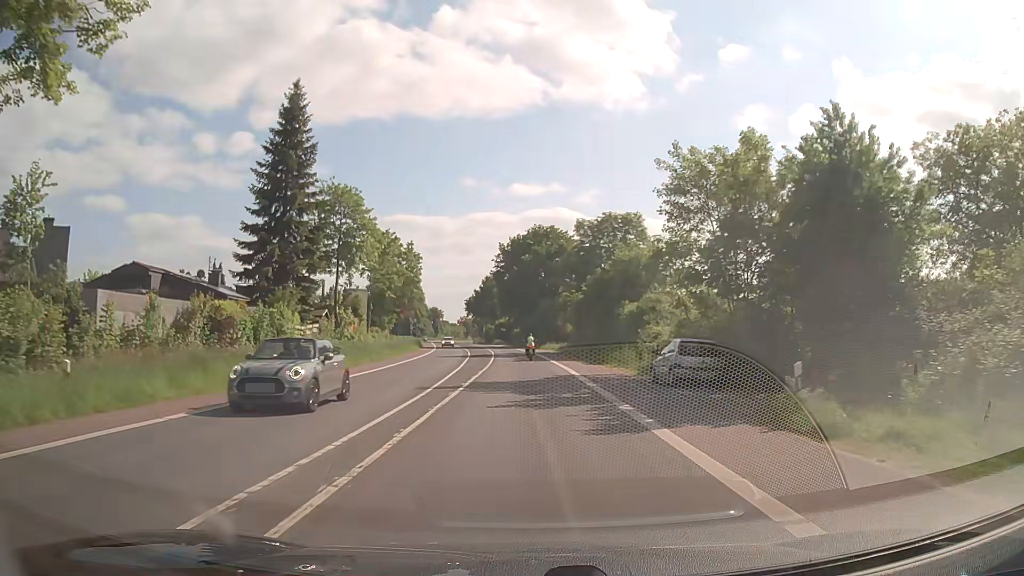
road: secondary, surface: asphalt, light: Day
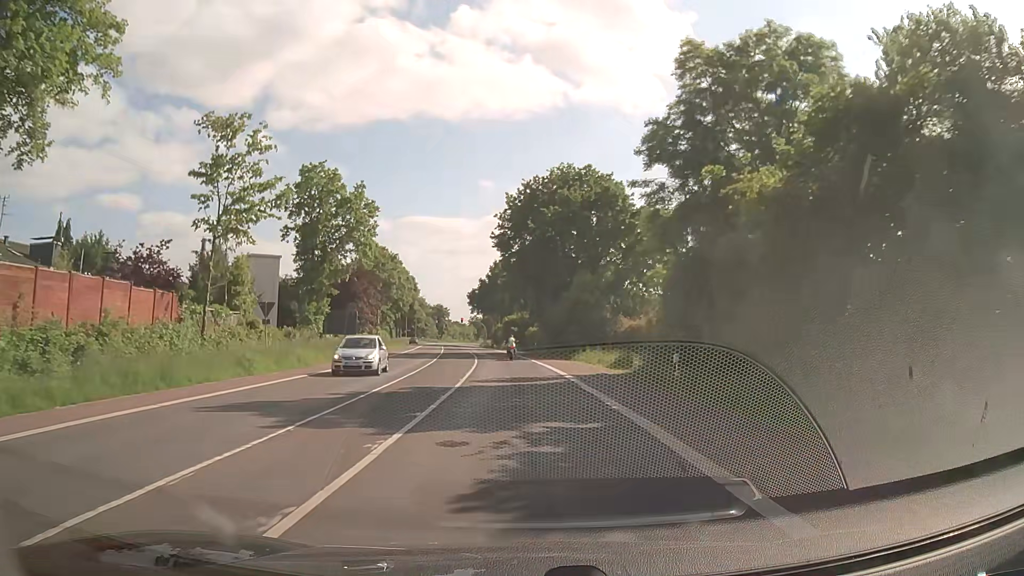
(-0.3, +38.3) m; -1°
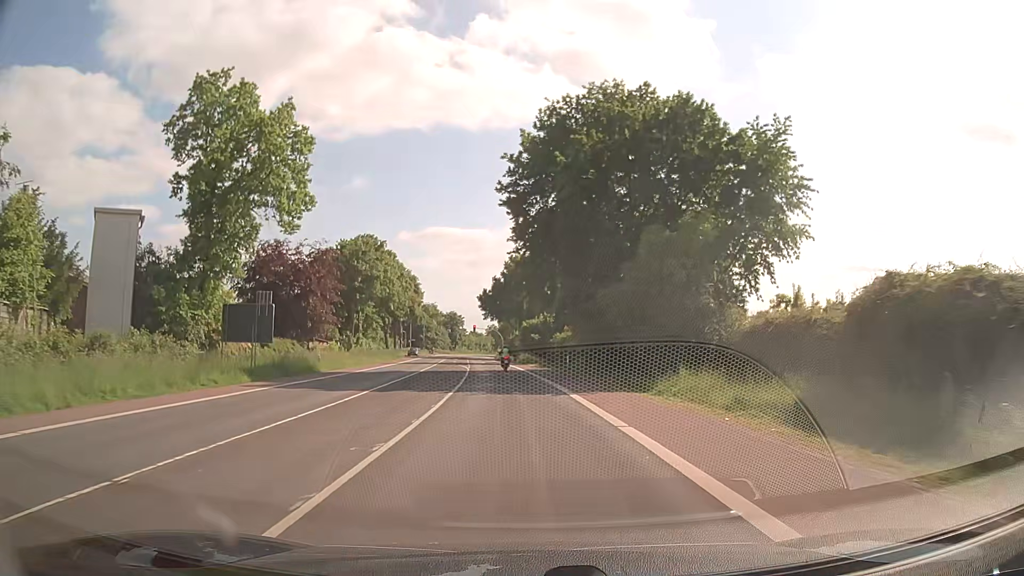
(-0.4, +24.2) m; -2°
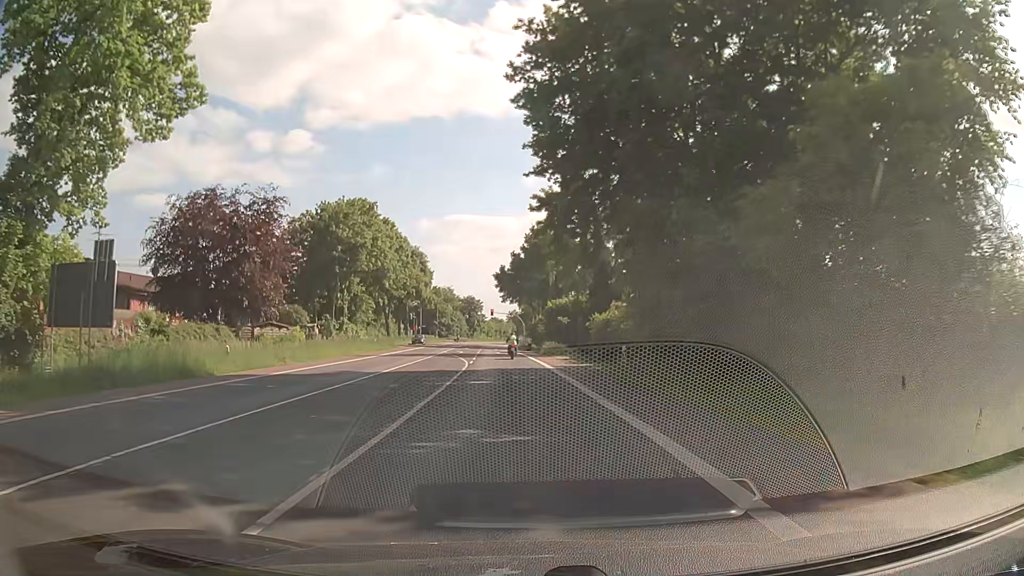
(-0.3, +16.6) m; -2°
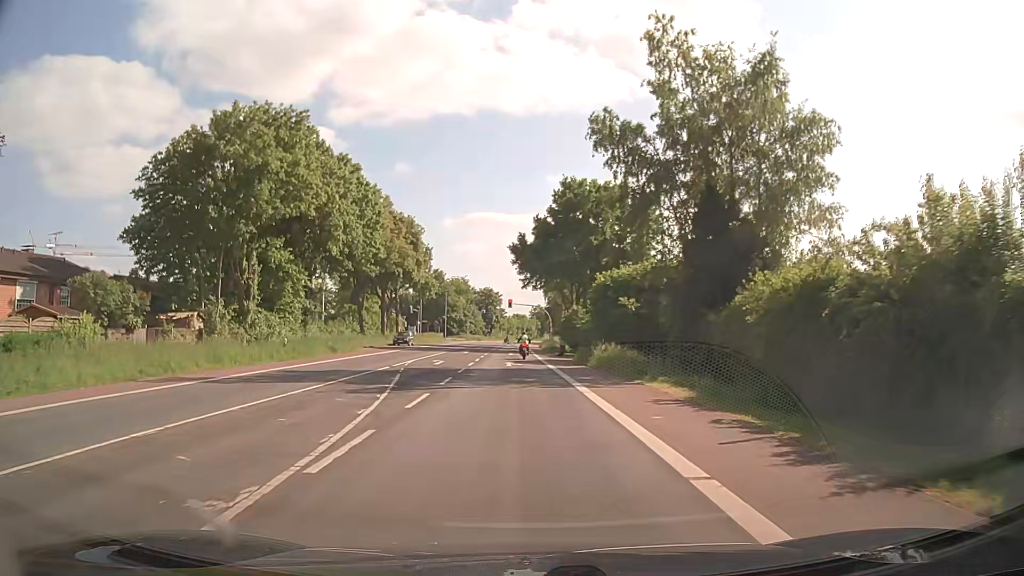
(-0.5, +28.3) m; -2°
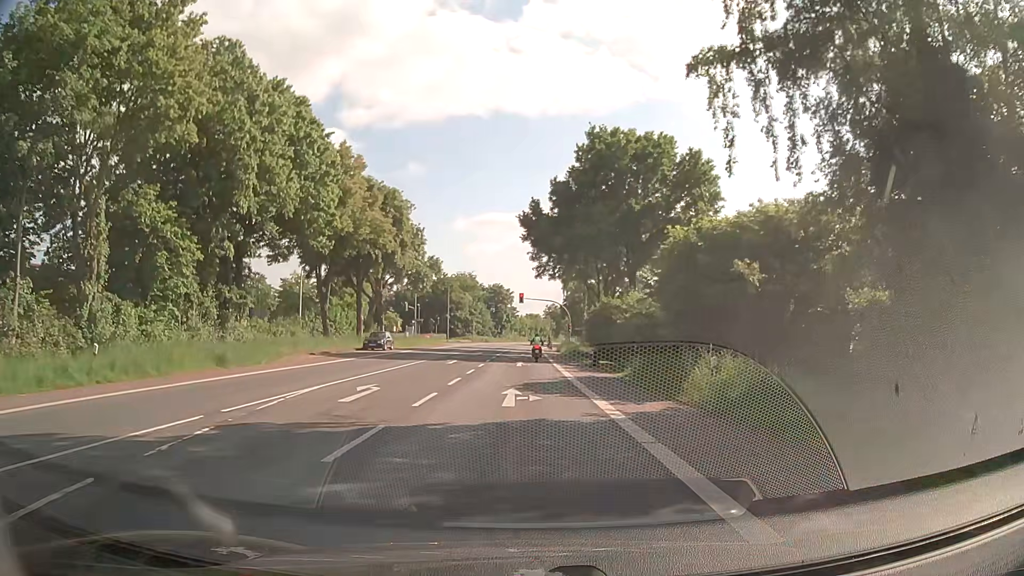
(-0.2, +17.3) m; -1°
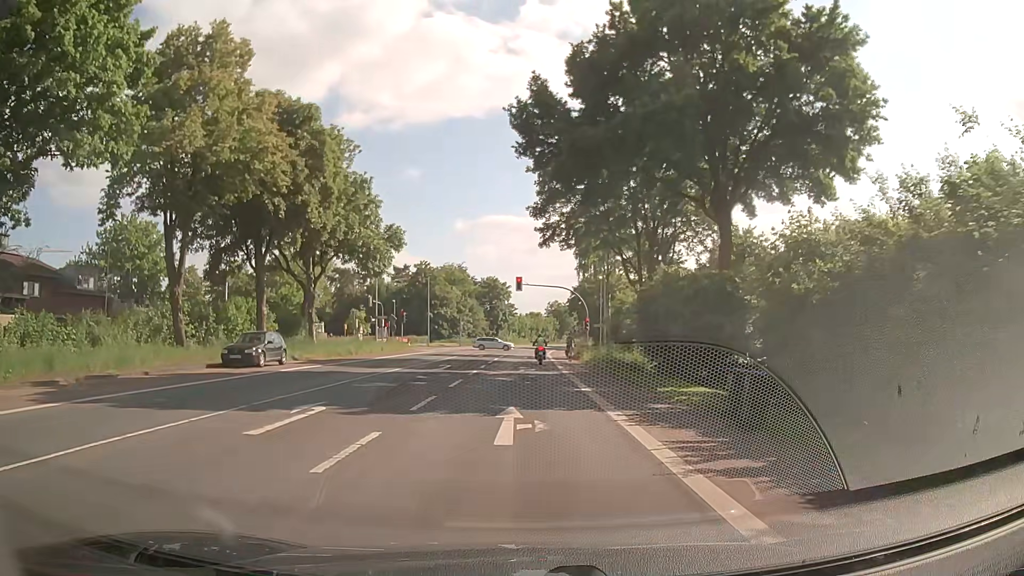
(-0.1, +24.4) m; 0°
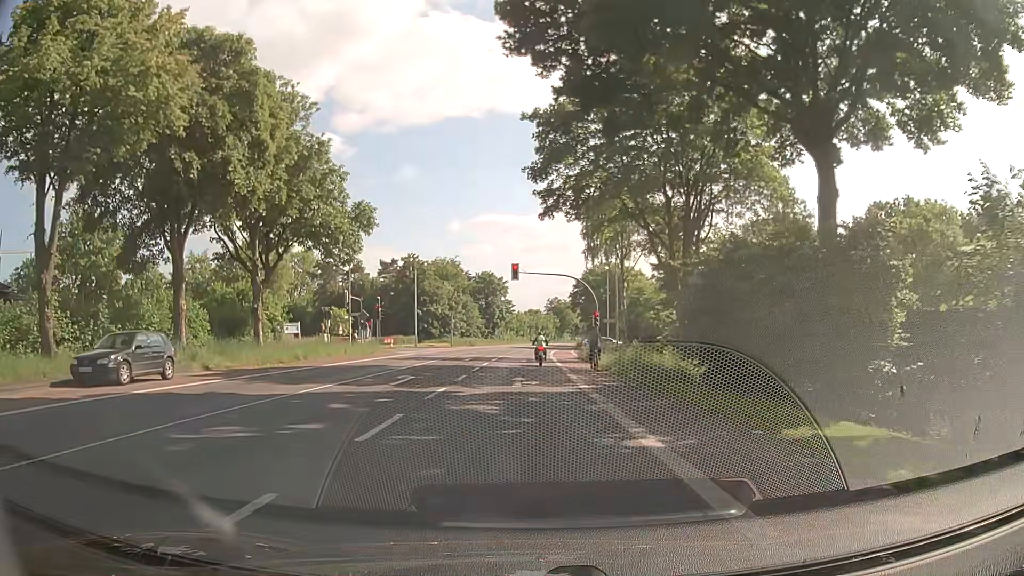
(+0.1, +10.1) m; 0°
(0, +10) (0, +20) (0, +30) (0, +40) (0, +50) (0, +60) (+1, +70) (+2, +80) (+2, +90) (+3, +100) m
